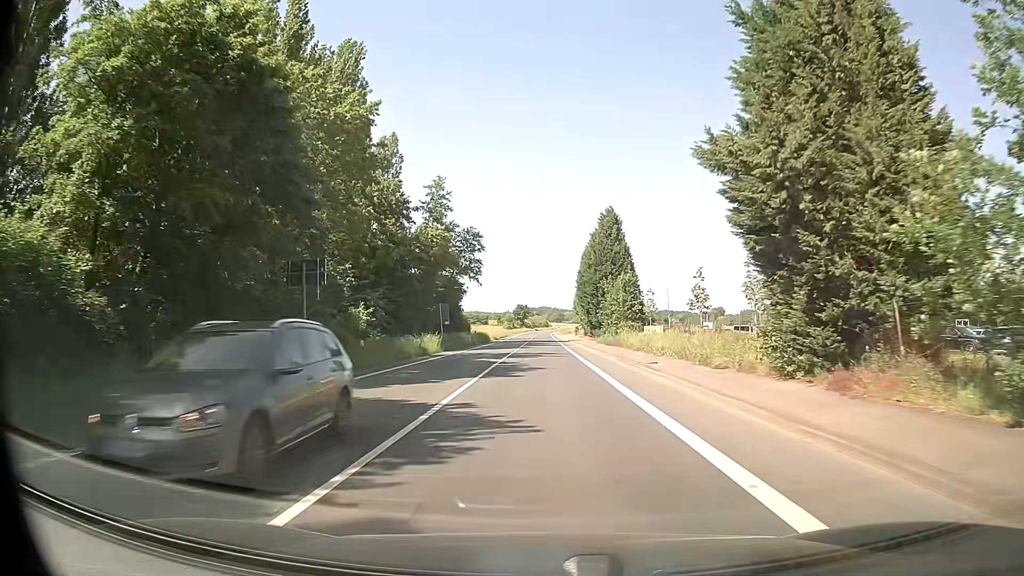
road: secondary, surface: asphalt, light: Day
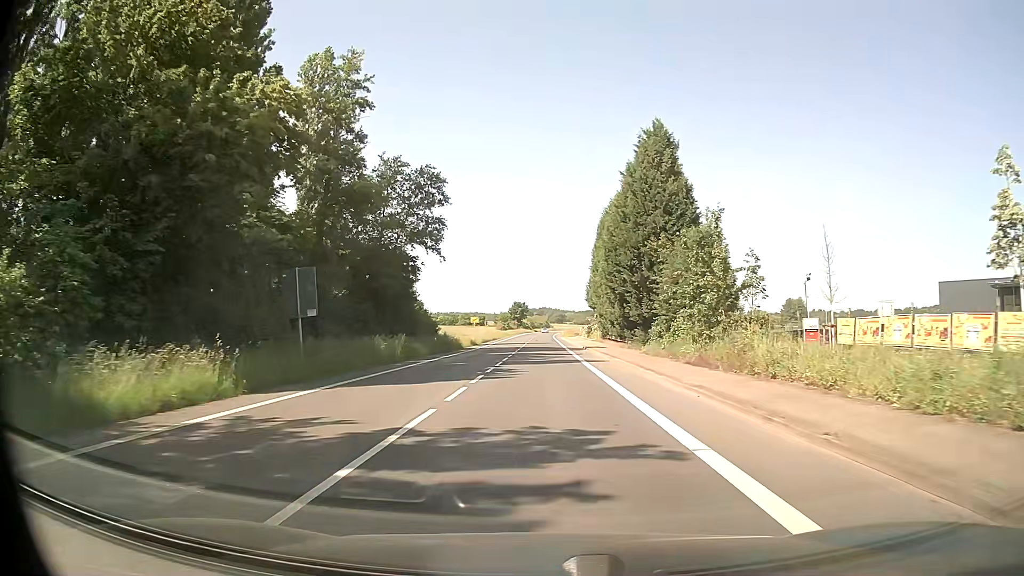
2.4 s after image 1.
(-0.2, +31.6) m; -1°
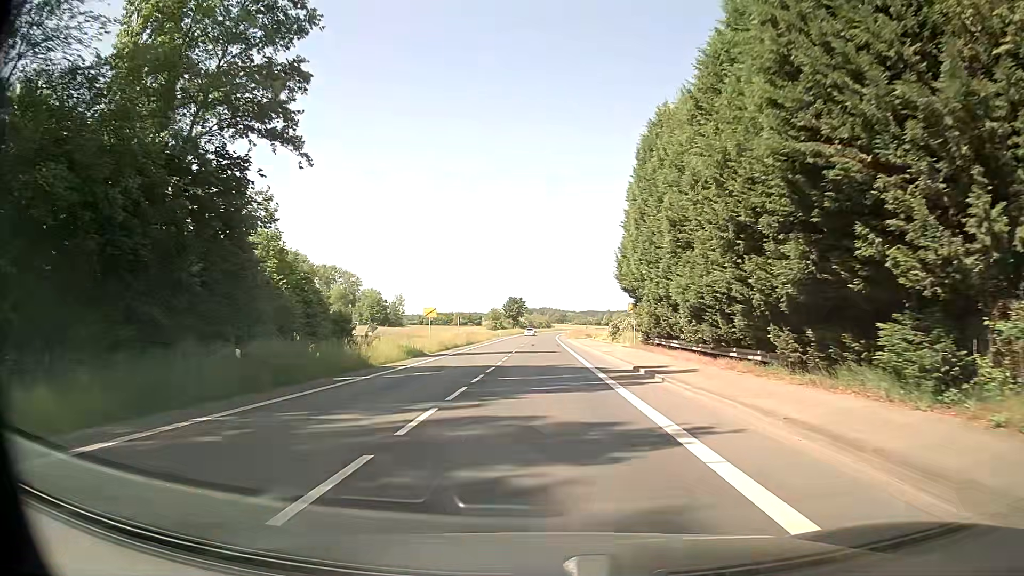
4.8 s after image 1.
(+0.3, +31.6) m; +1°
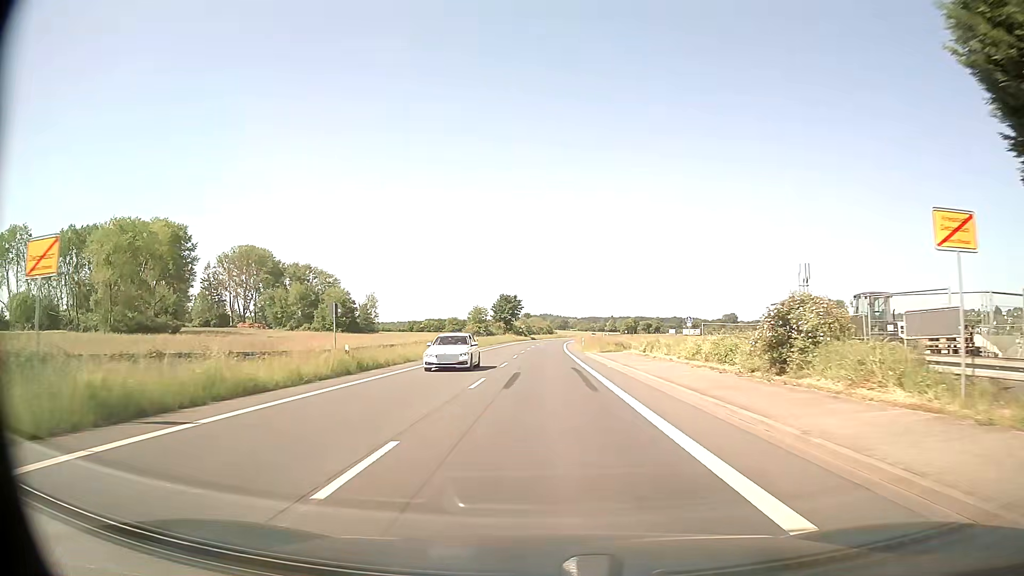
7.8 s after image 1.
(-0.3, +39.7) m; 0°
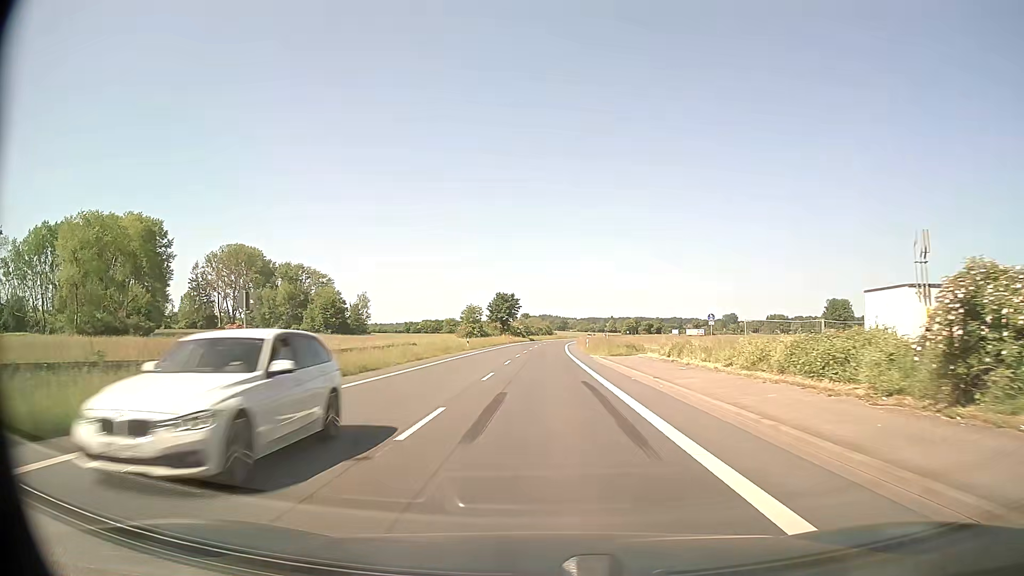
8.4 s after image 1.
(-0.1, +8.5) m; 0°
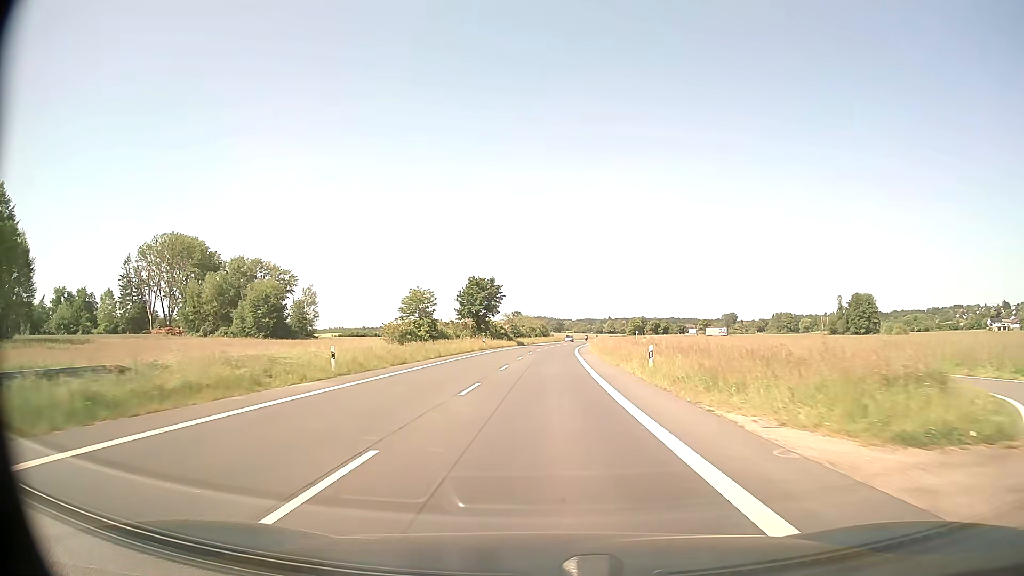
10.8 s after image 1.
(+0.1, +41.5) m; 0°
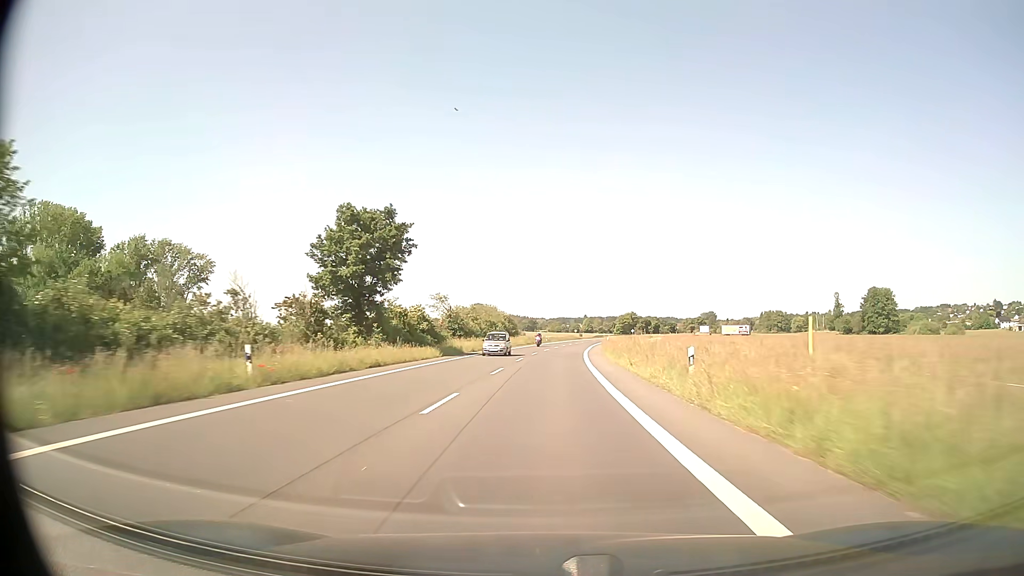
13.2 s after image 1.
(+0.7, +52.8) m; +2°
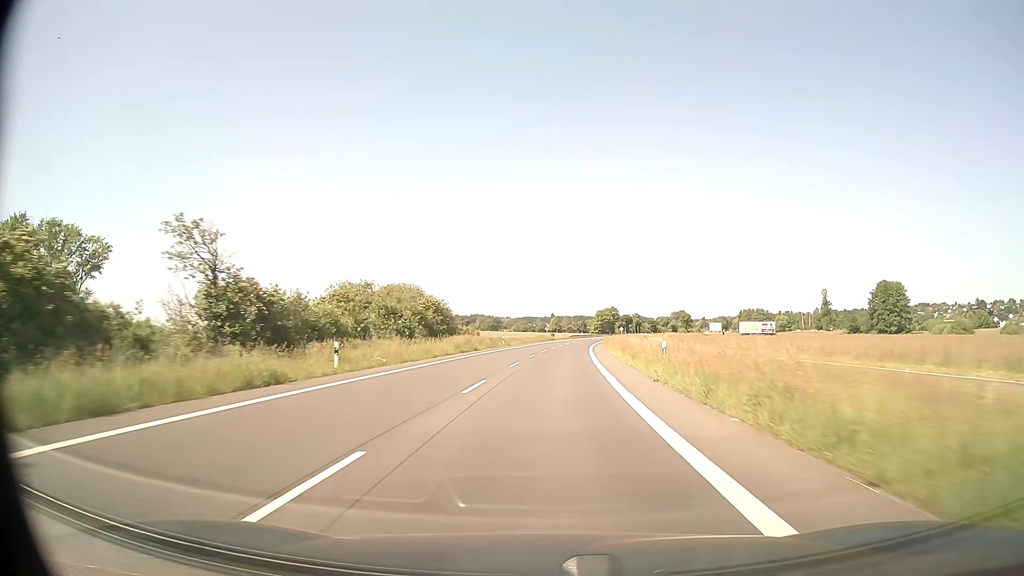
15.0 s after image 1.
(+1.0, +44.1) m; +3°
(0, +10) (0, +20) (+1, +30) (+1, +40) (+2, +50) (+2, +60) (+3, +70) (+4, +80) (+5, +90) (+6, +100) m
